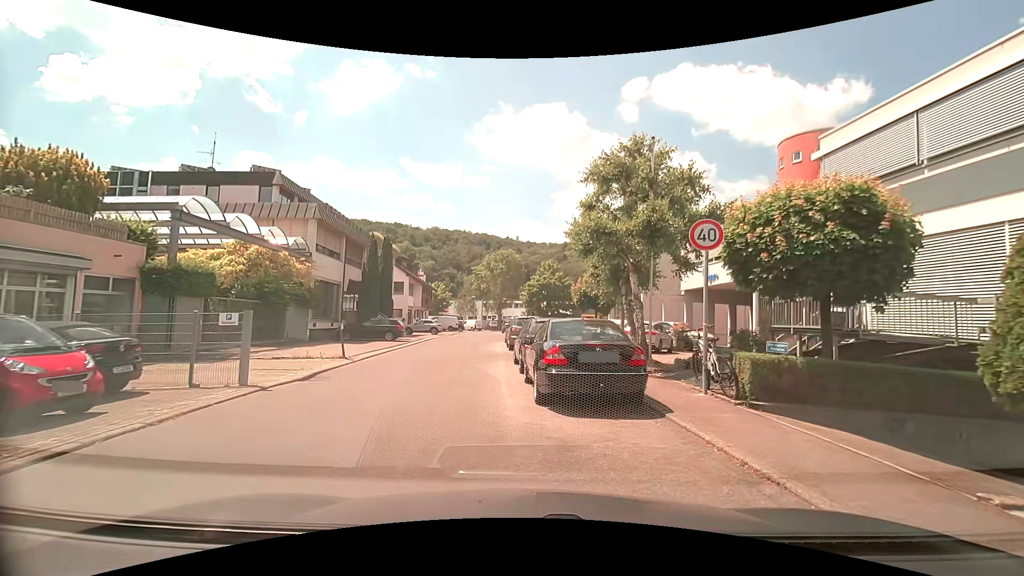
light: Day
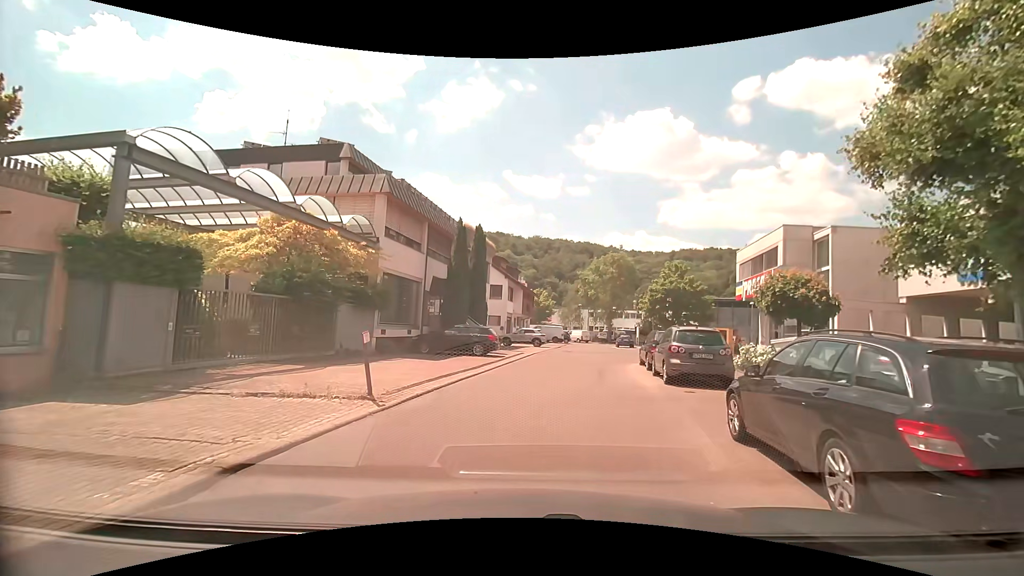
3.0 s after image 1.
(-1.3, +8.8) m; -11°
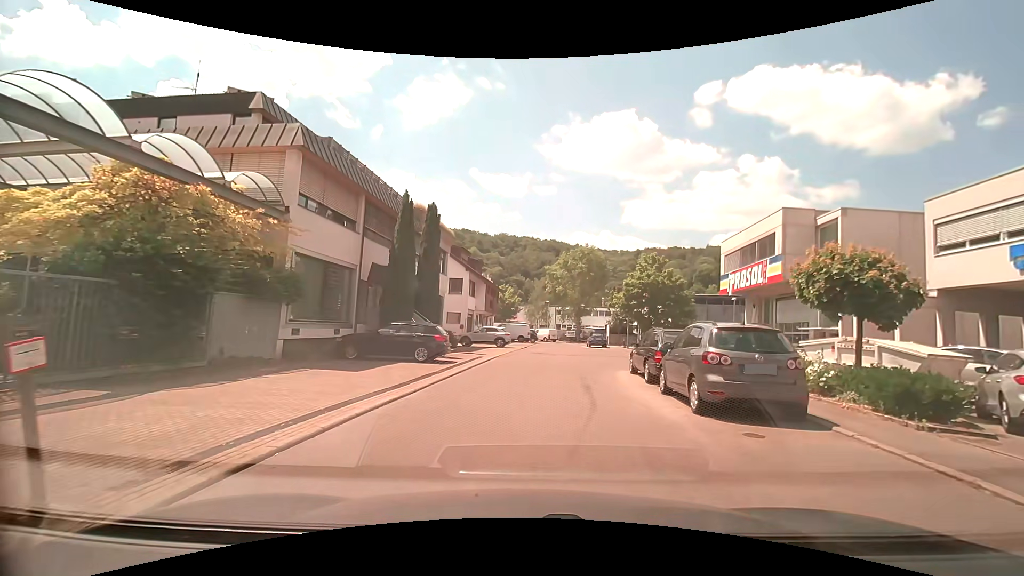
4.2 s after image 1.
(+0.2, +5.3) m; +4°
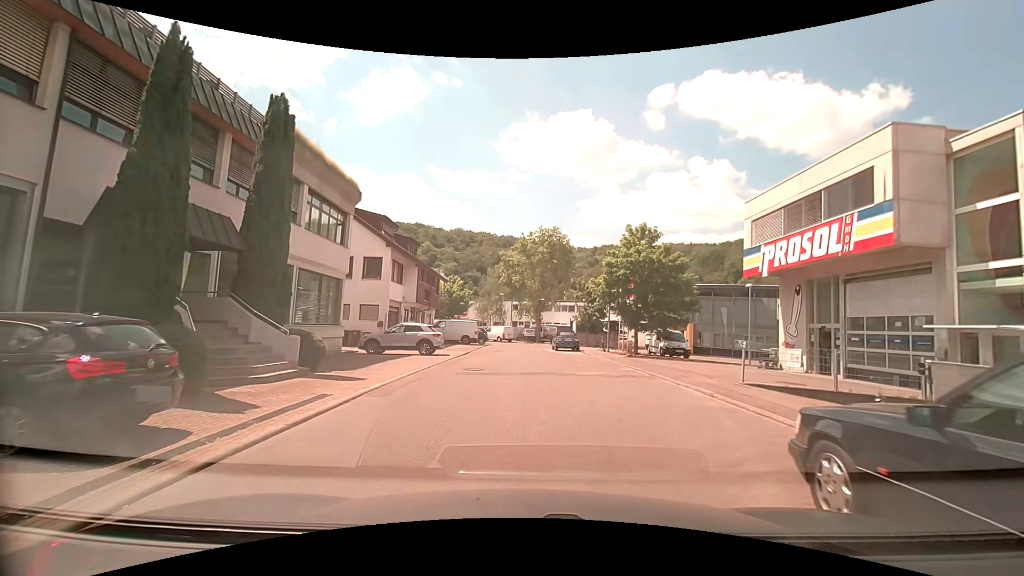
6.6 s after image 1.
(+0.9, +12.8) m; +4°
